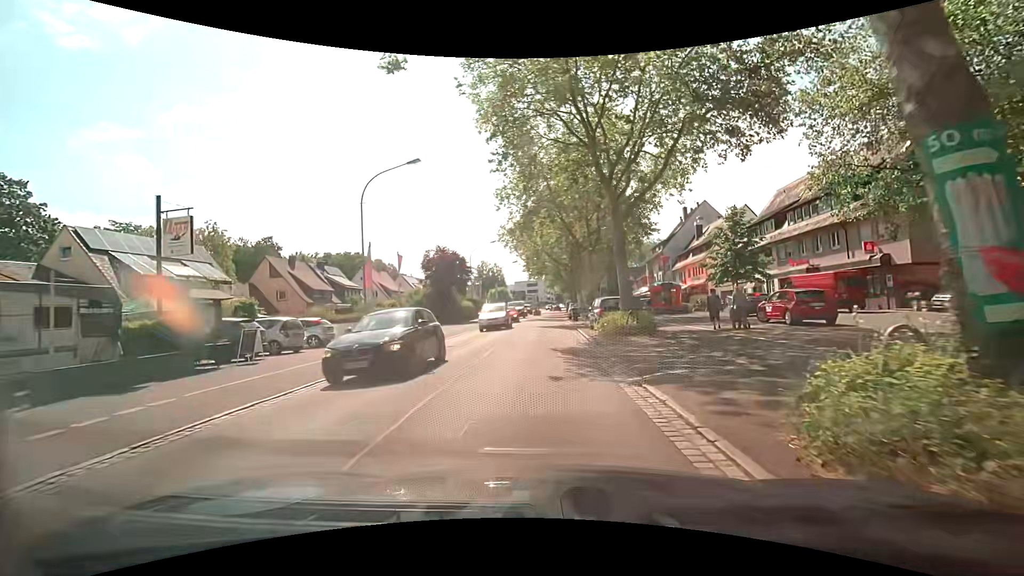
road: secondary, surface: asphalt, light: Day
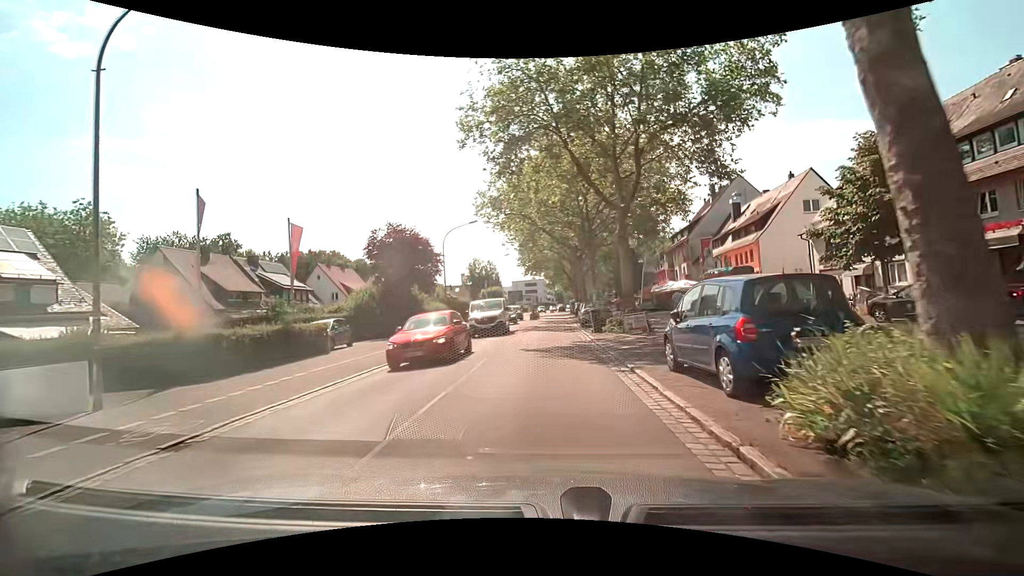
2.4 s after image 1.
(0.0, +16.3) m; 0°
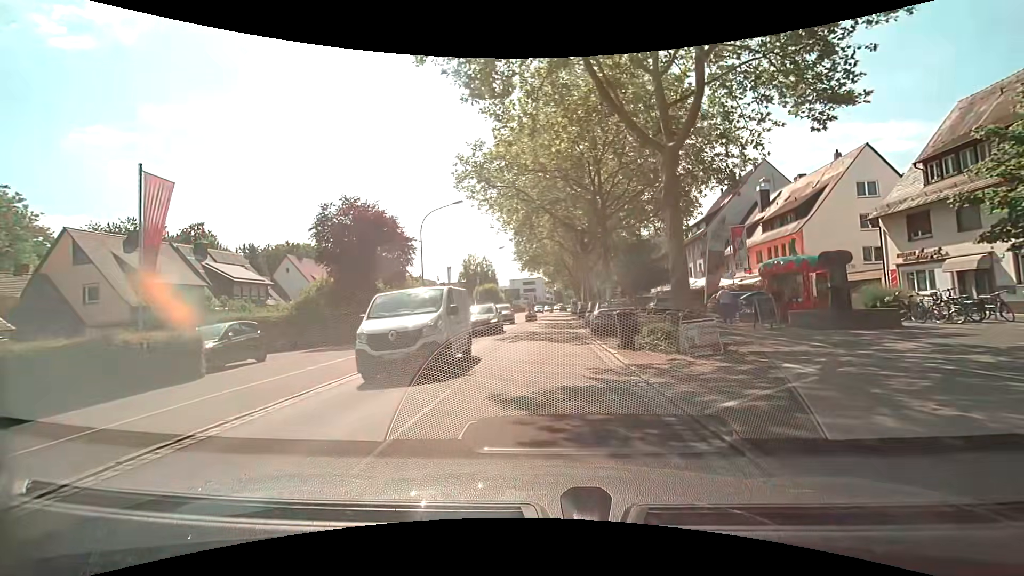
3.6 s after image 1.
(0.0, +8.3) m; 0°
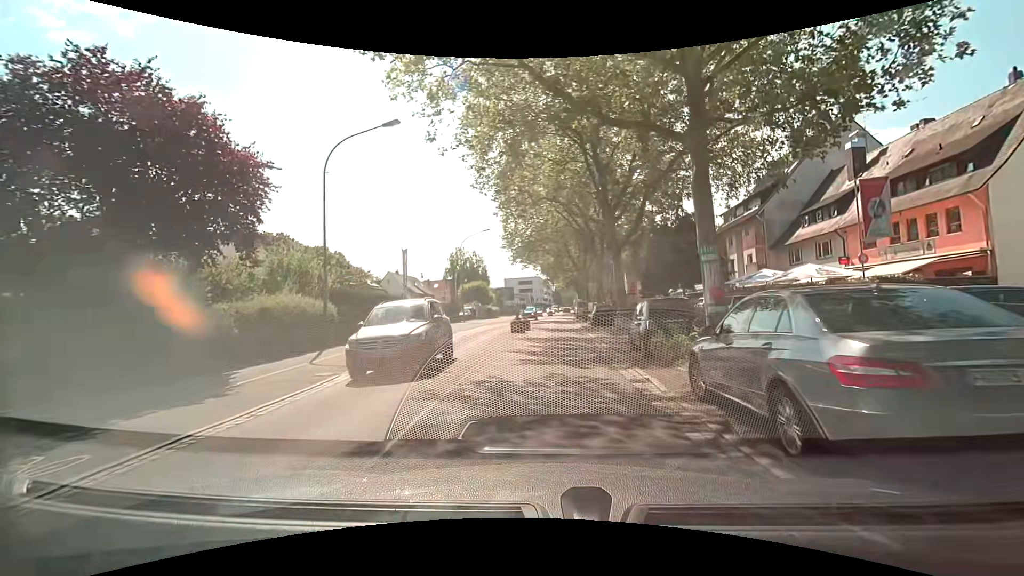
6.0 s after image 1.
(-0.1, +17.0) m; +1°
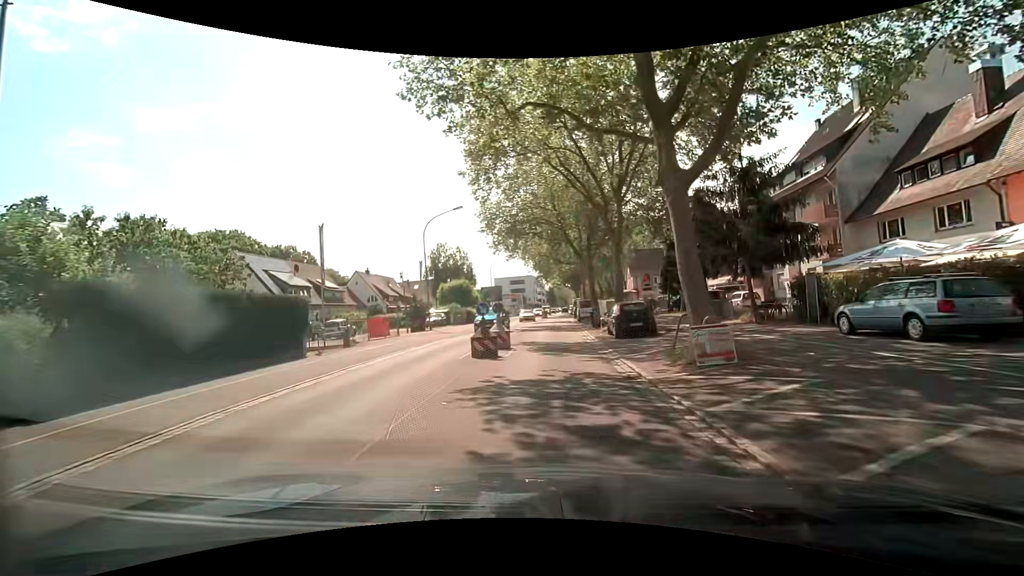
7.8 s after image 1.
(-0.1, +13.0) m; 0°
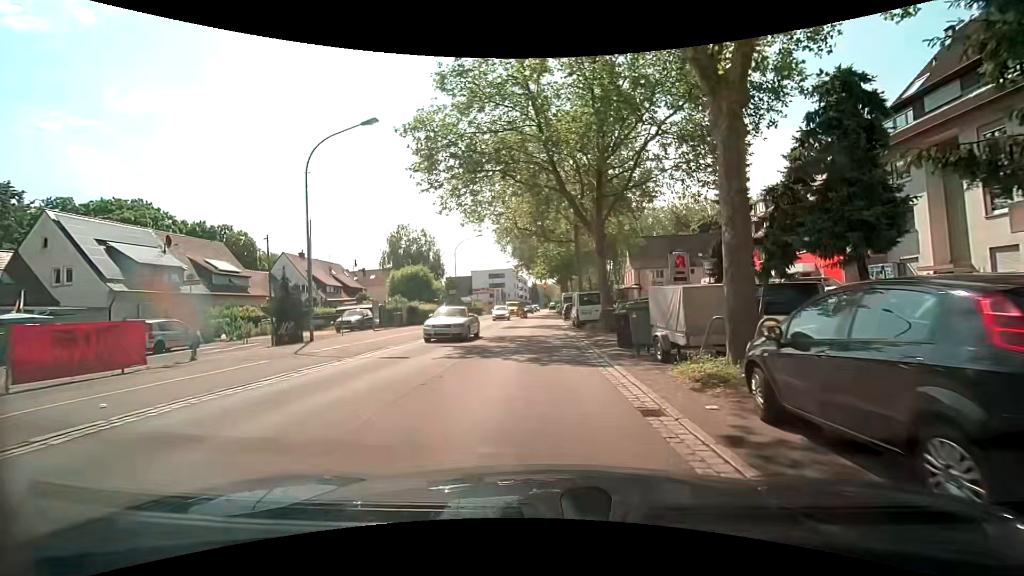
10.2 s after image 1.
(+0.1, +17.8) m; 0°
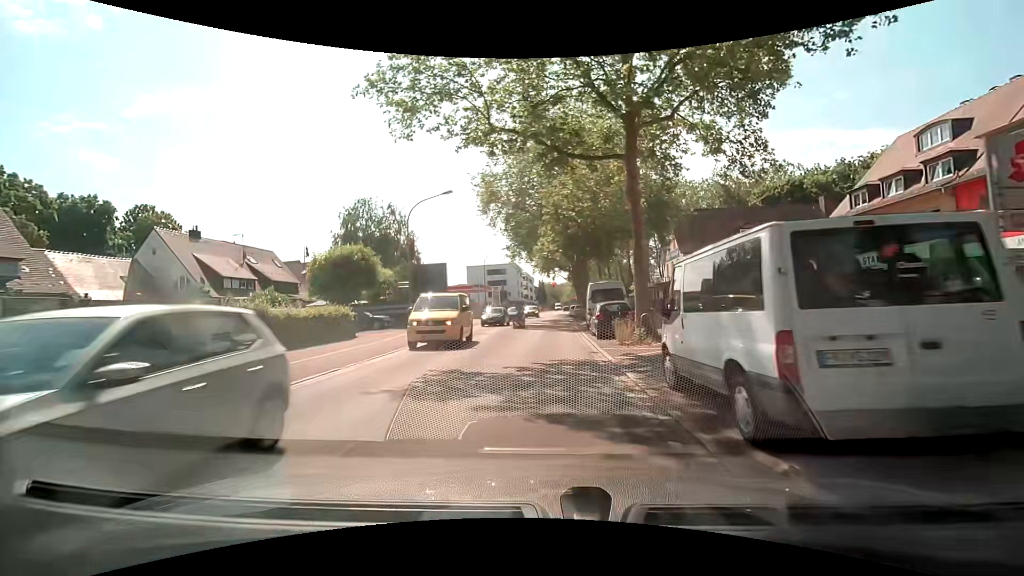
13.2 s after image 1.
(+0.3, +22.9) m; 0°
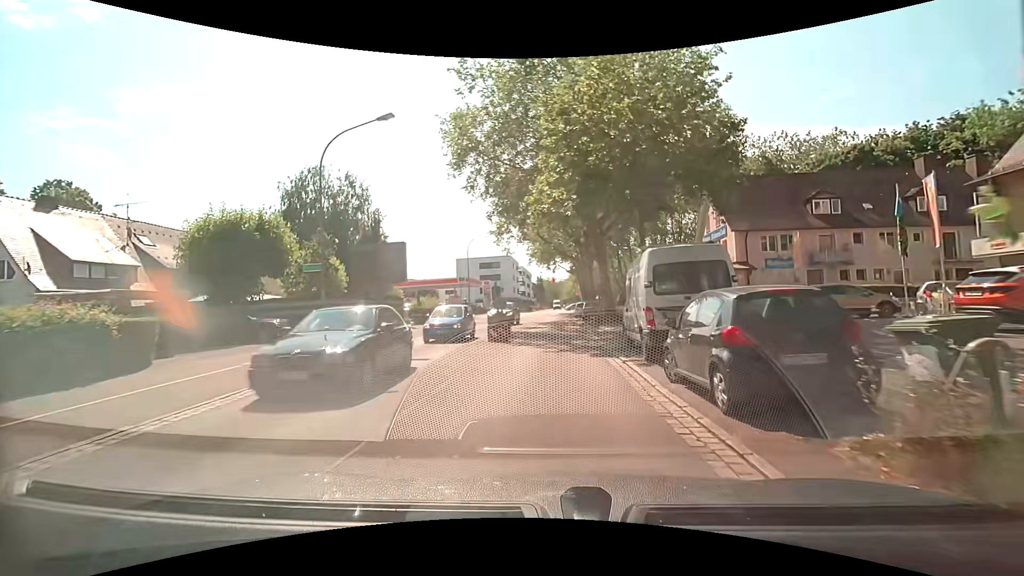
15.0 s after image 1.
(-0.1, +14.0) m; 0°
